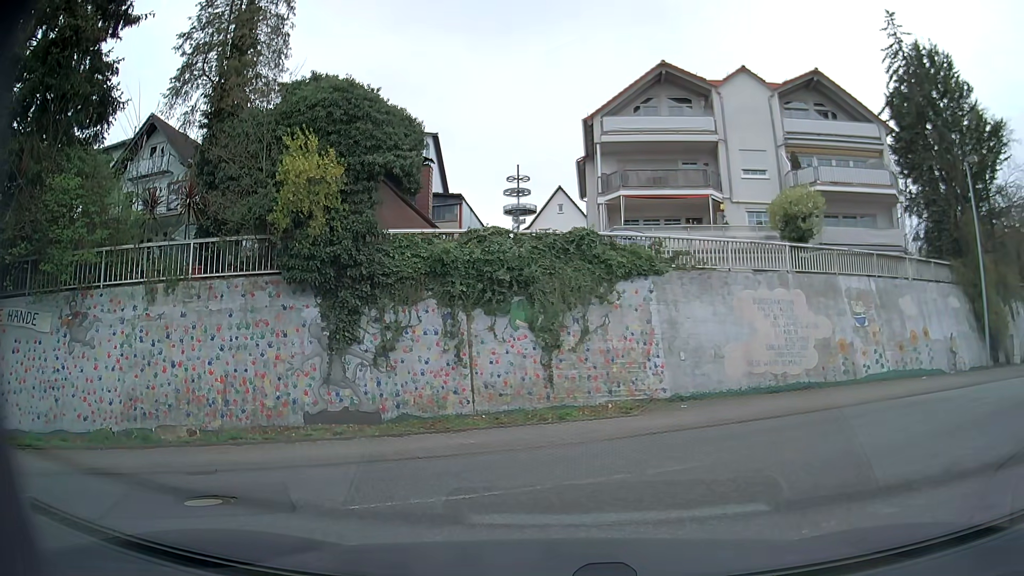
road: residential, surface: asphalt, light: Day
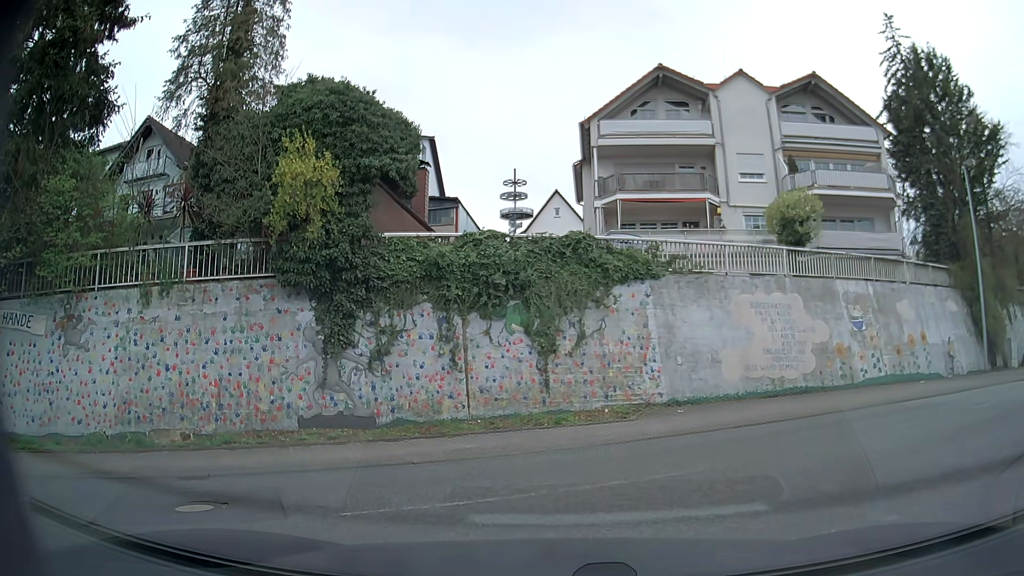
(0.0, +0.2) m; 0°
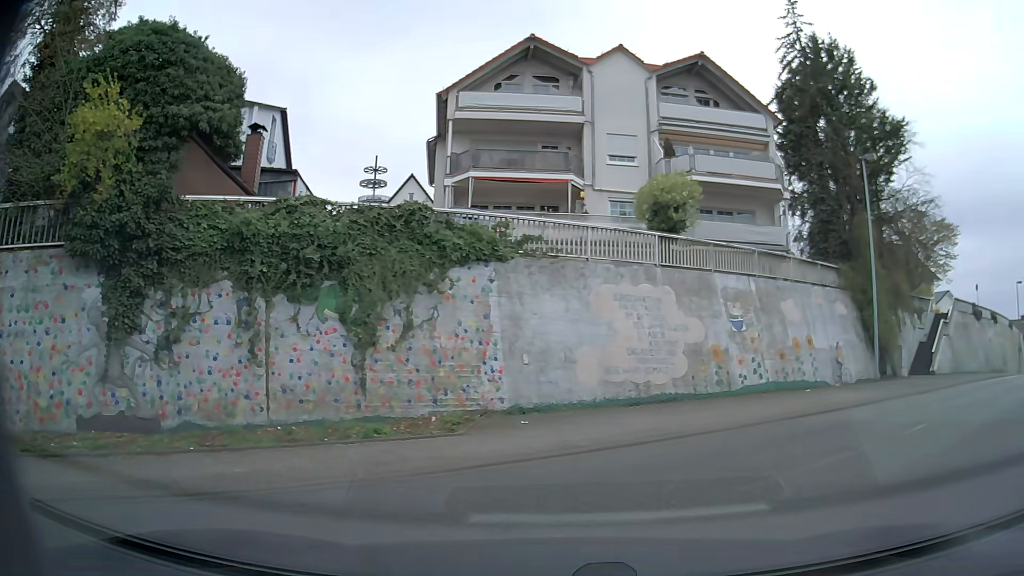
(+0.4, +3.2) m; +13°
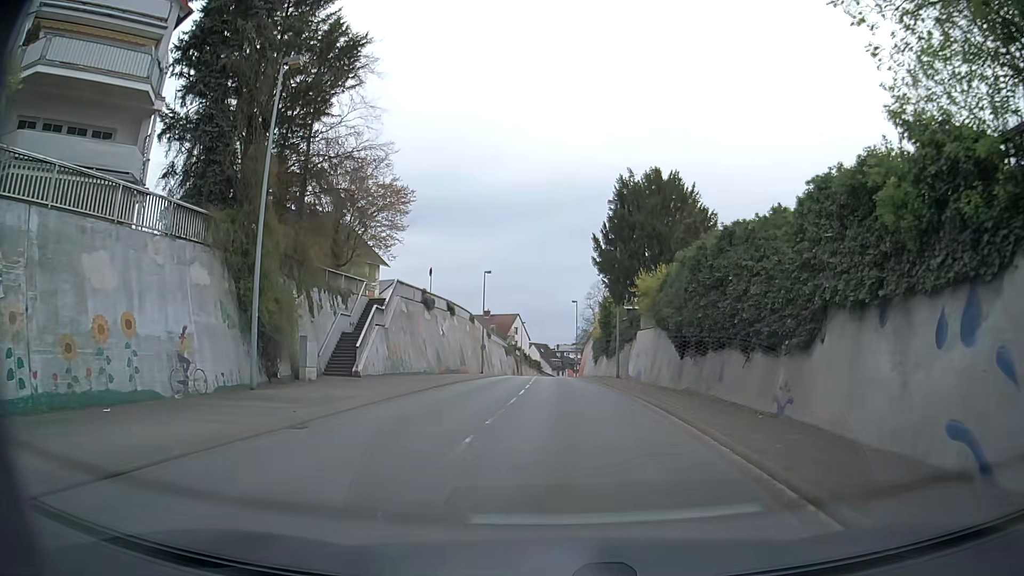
(+5.6, +9.2) m; +48°
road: secondary
(0, +10) (+1, +20) (+1, +30) (+1, +40) (+1, +50) (+1, +60) (+1, +70) (+2, +80) (+2, +90) (+2, +100) m
